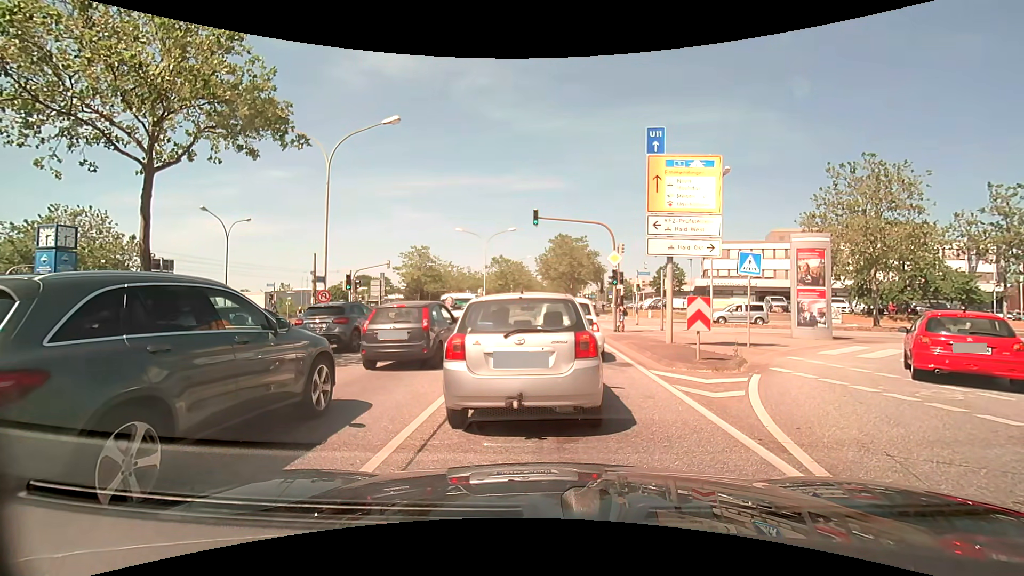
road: primary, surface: asphalt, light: Day
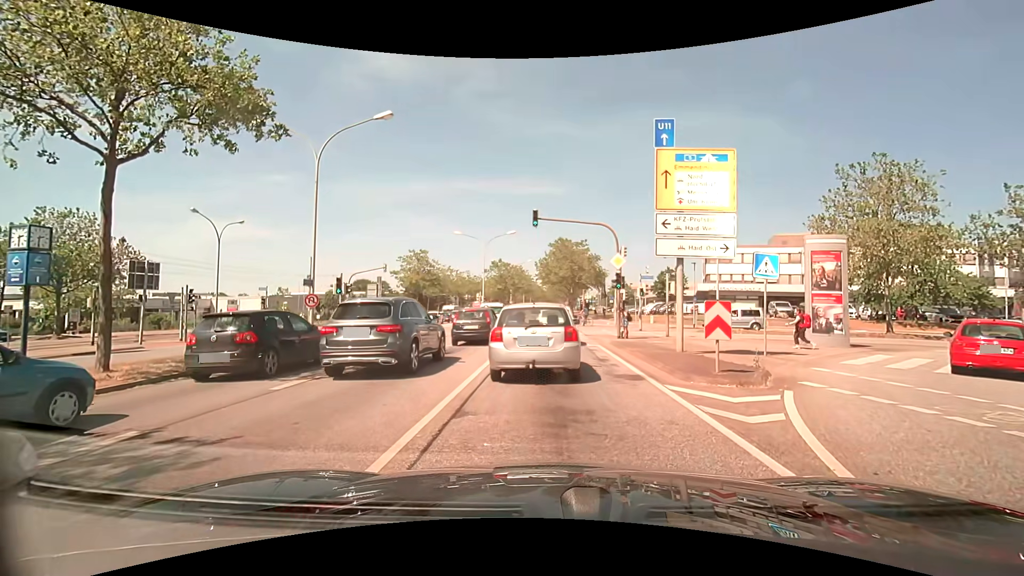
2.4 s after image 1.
(0.0, +1.4) m; +1°
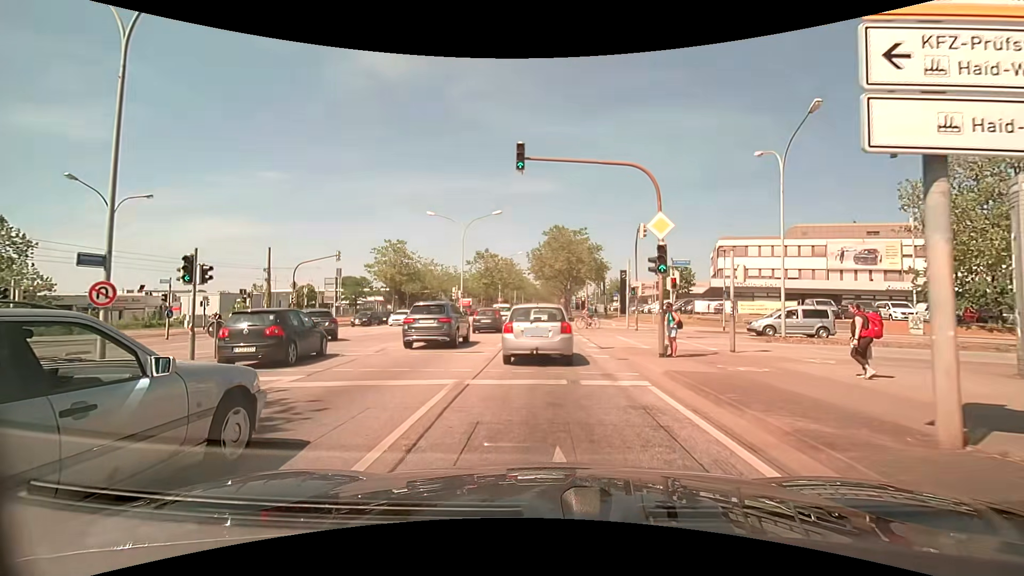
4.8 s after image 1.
(+0.1, +10.4) m; +1°
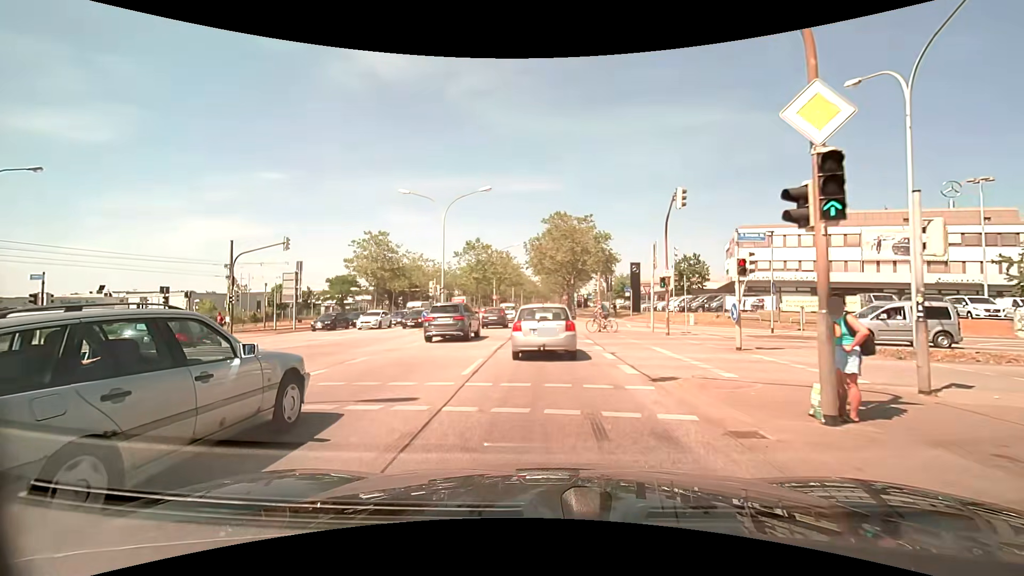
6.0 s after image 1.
(0.0, +8.3) m; 0°
(0, +10) (0, +20) (0, +30) (0, +40) (0, +50) (0, +60) (-1, +70) (-1, +80) (-1, +90) (0, +100) m
